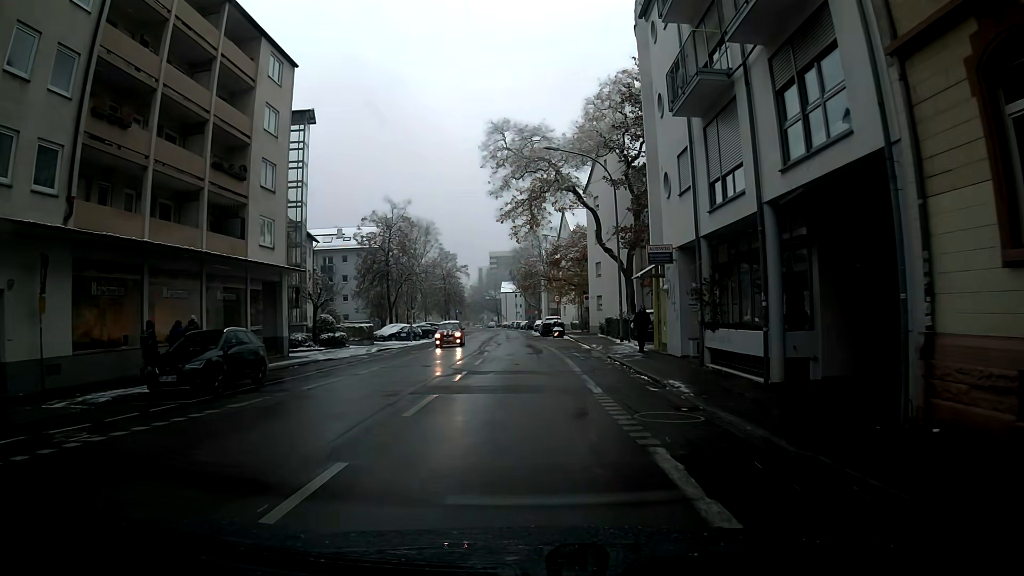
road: residential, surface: asphalt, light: Day
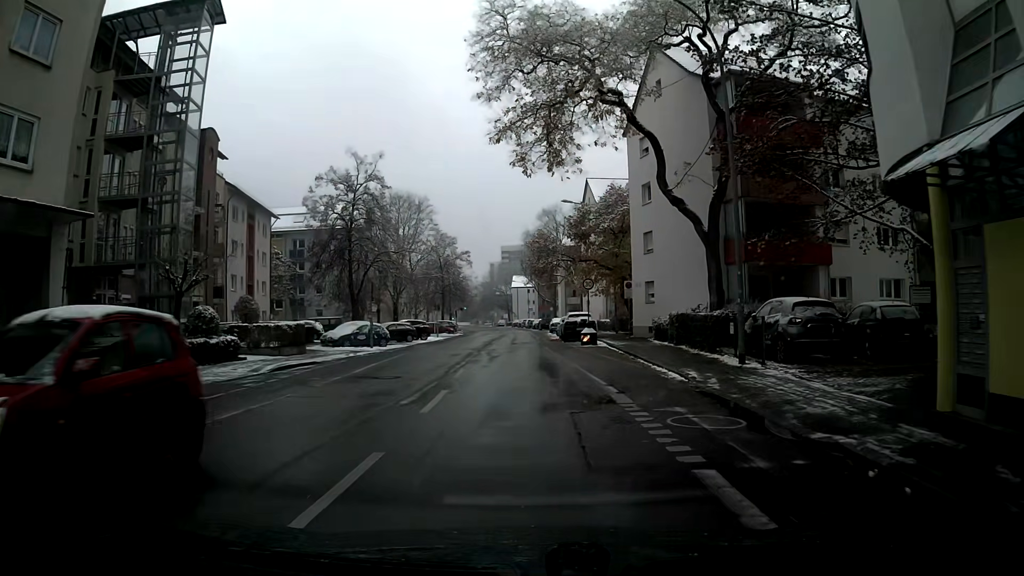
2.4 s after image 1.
(-0.2, +18.1) m; -2°
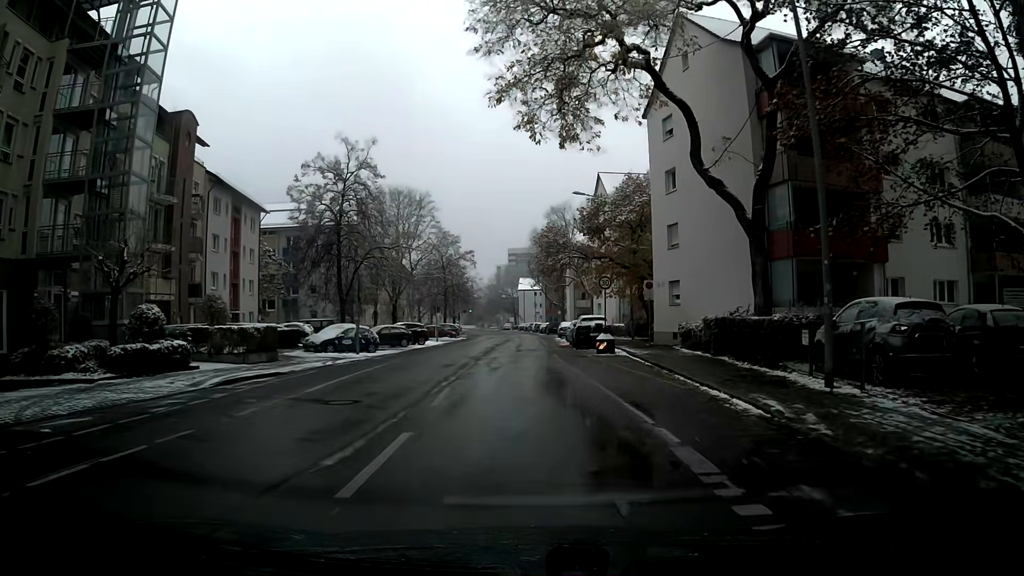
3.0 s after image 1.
(0.0, +4.6) m; 0°
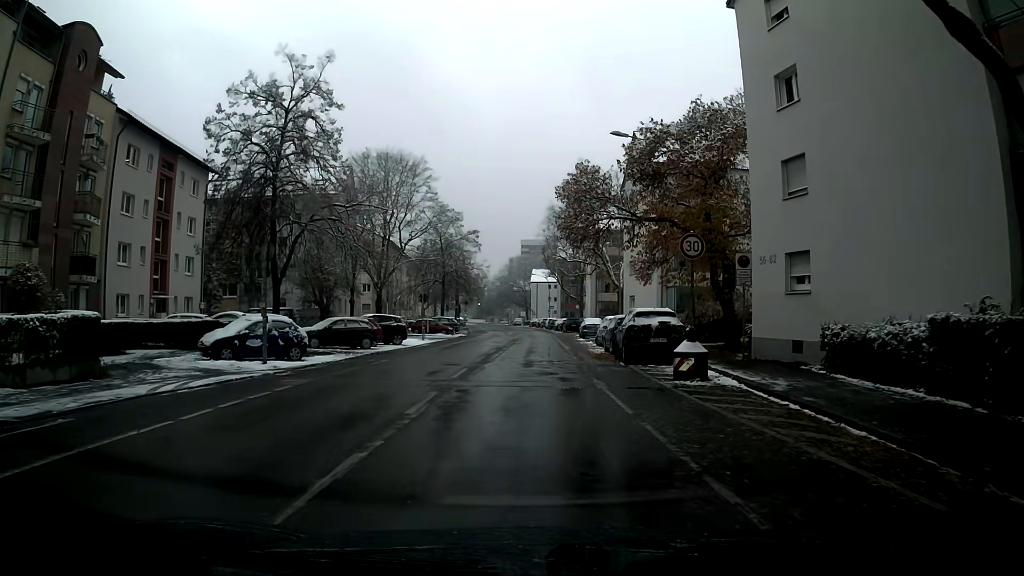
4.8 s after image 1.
(-0.2, +13.6) m; -1°
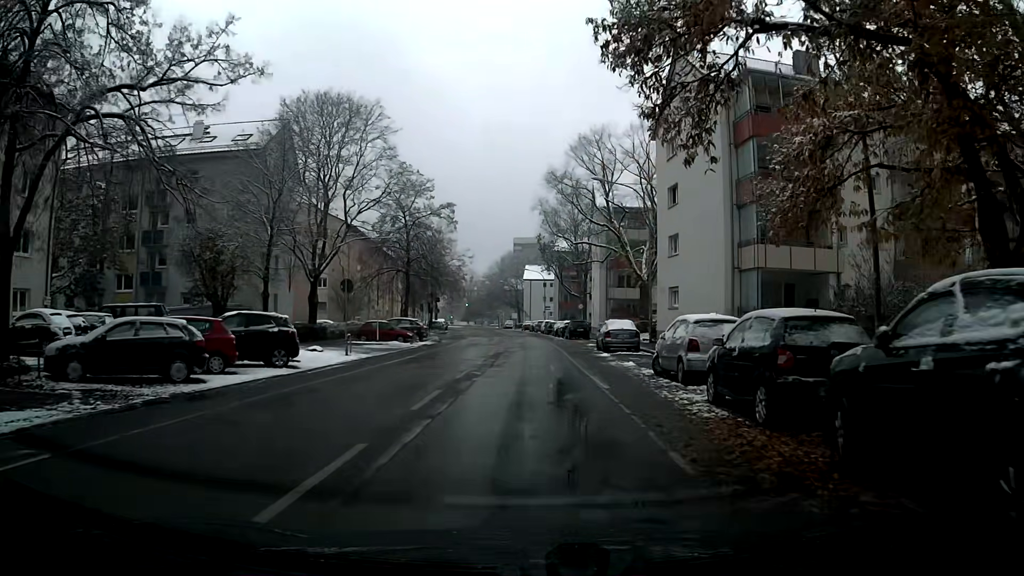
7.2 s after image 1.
(0.0, +17.4) m; 0°
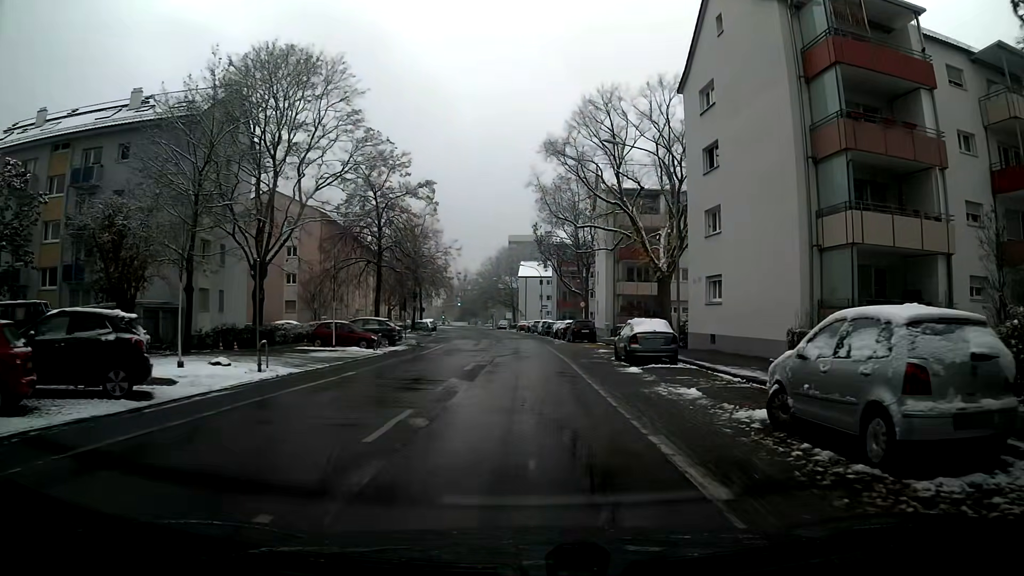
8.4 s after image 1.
(0.0, +8.8) m; 0°
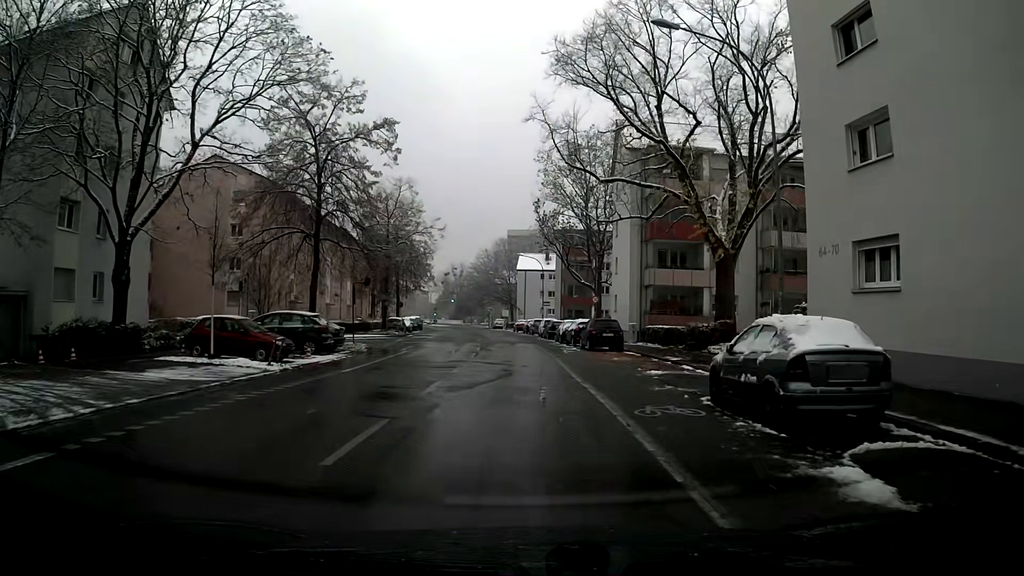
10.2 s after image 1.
(0.0, +13.4) m; 0°
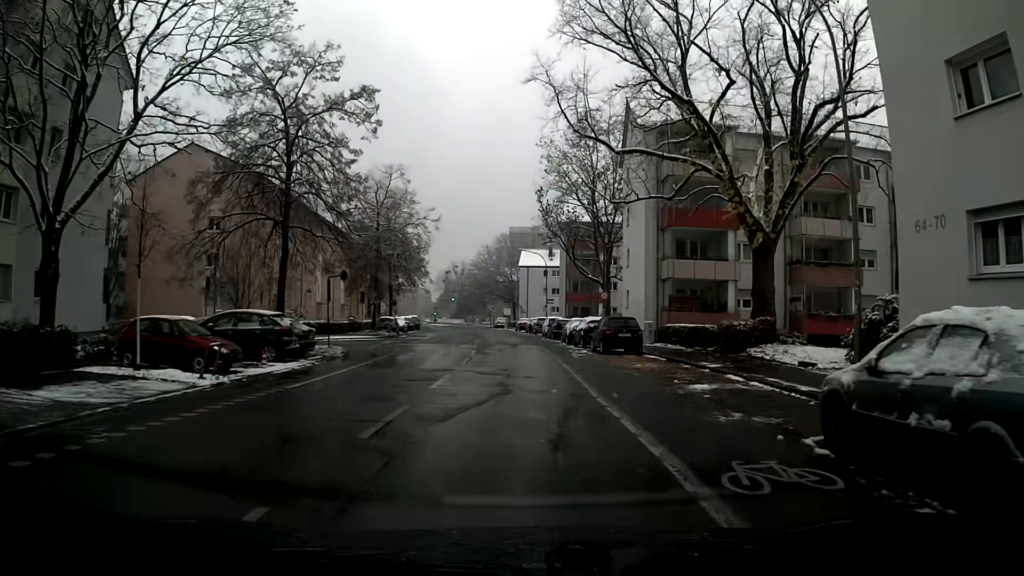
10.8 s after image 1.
(0.0, +4.6) m; -1°
(0, +10) (0, +20) (-1, +30) (-1, +40) (-2, +50) (-3, +60) (-4, +70) (-5, +80) (-6, +90) (-7, +100) m
